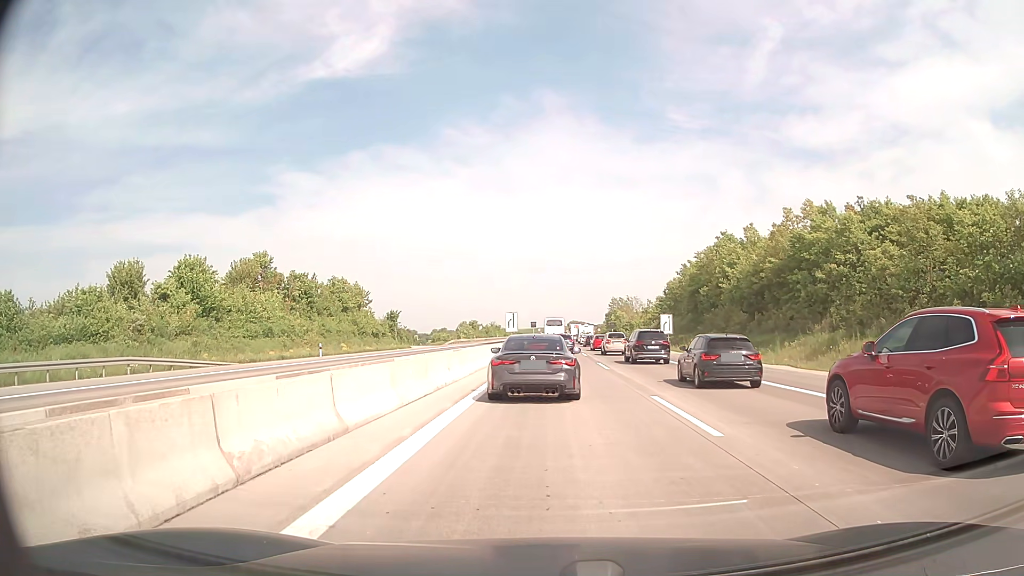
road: motorway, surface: concrete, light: Day
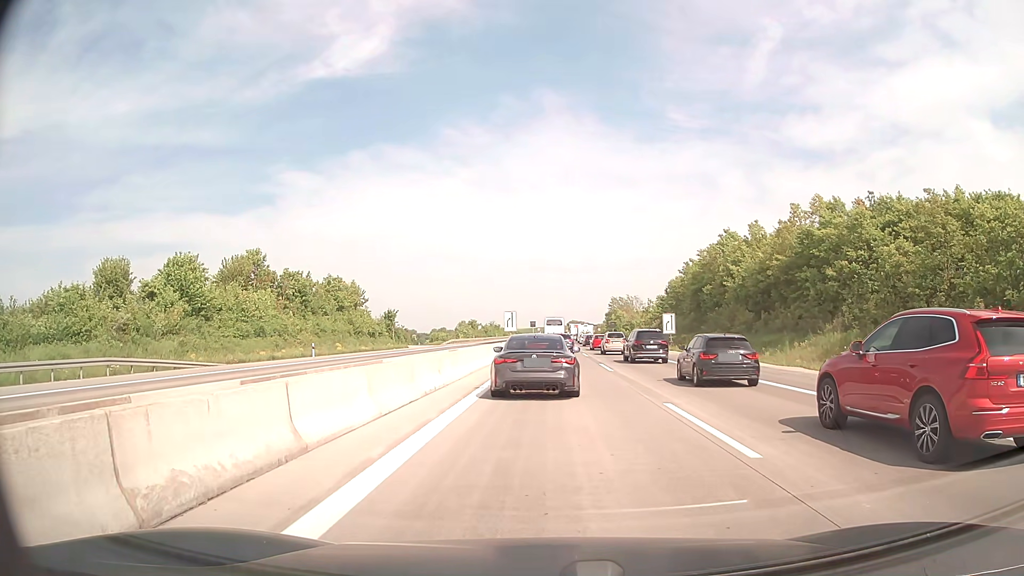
(0.0, +1.7) m; 0°
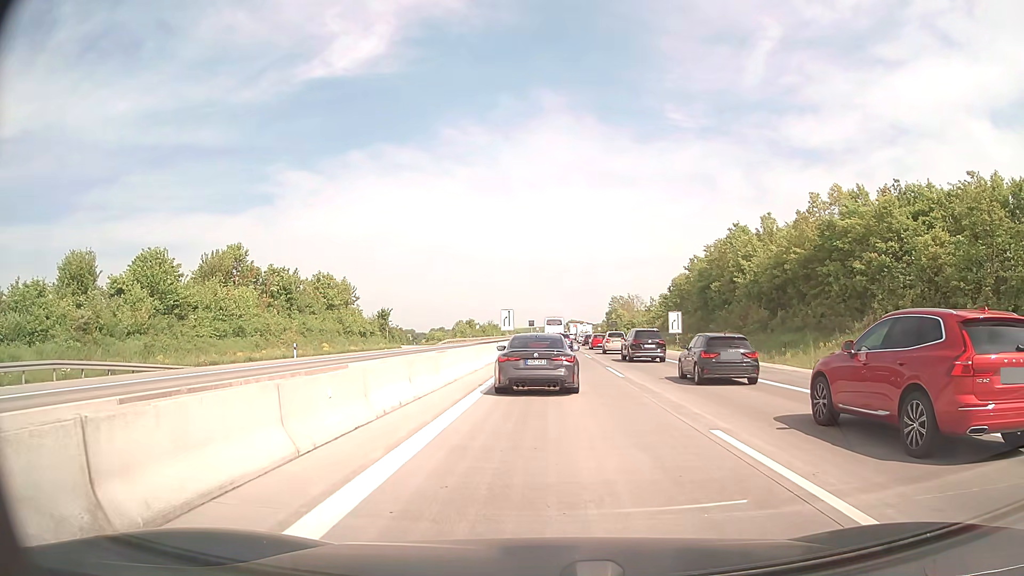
(0.0, +3.9) m; +1°
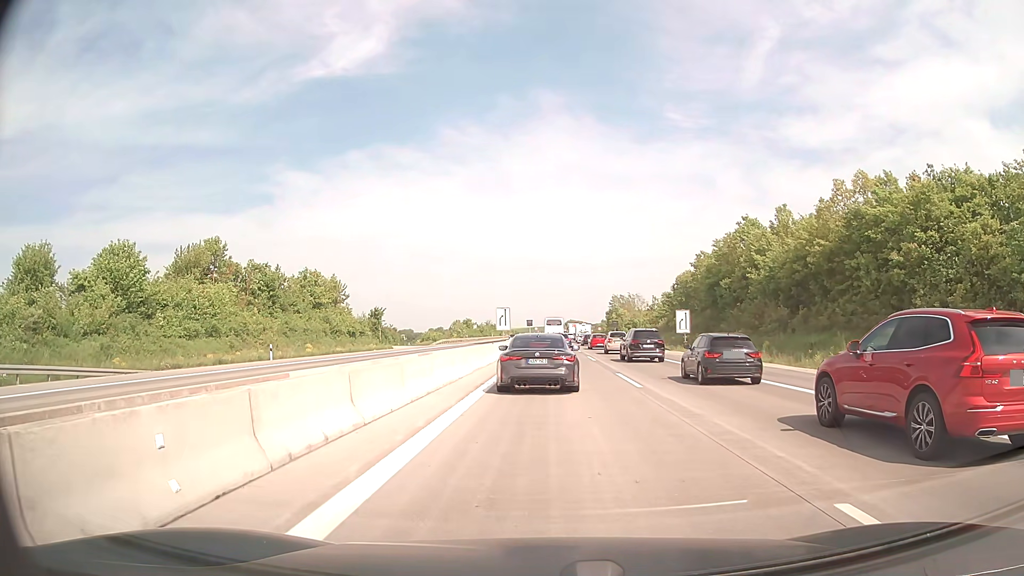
(0.0, +4.4) m; 0°
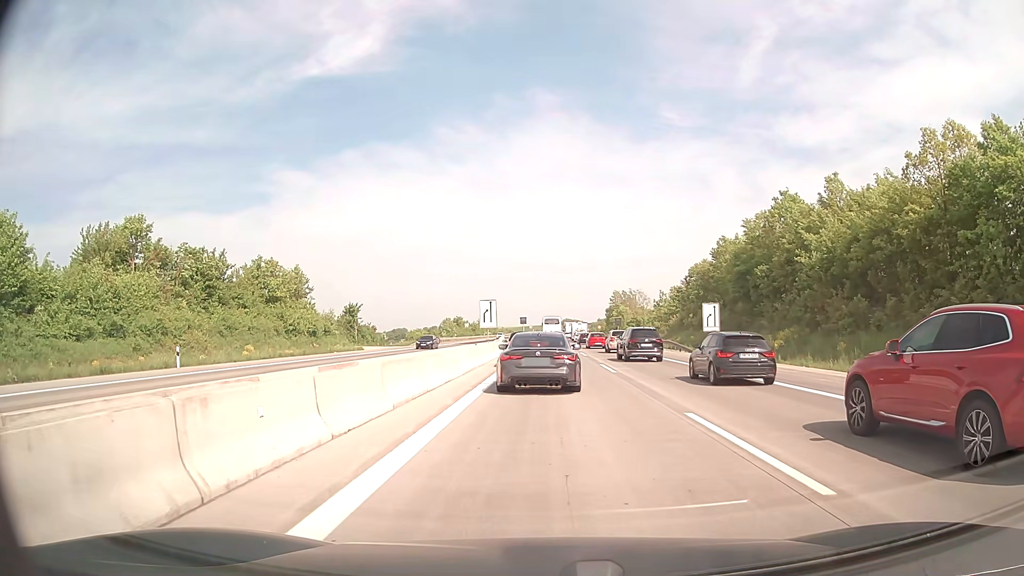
(0.0, +12.1) m; 0°
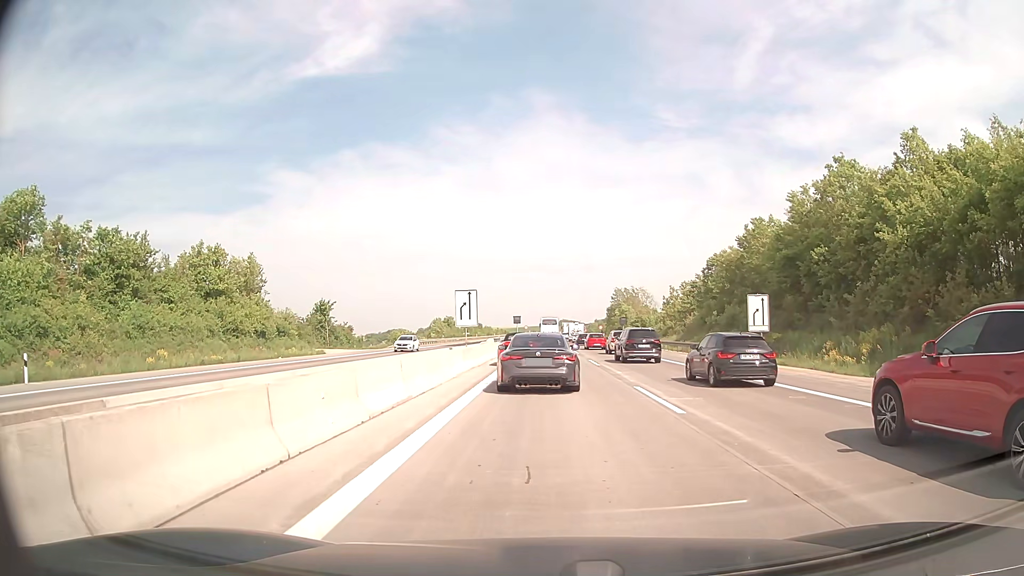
(+0.1, +12.0) m; +1°
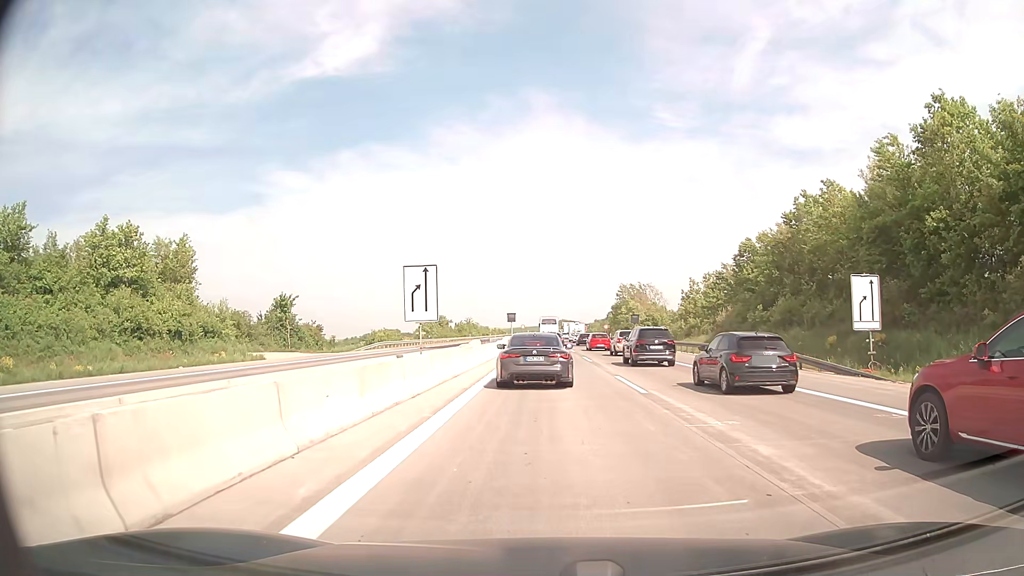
(0.0, +13.8) m; 0°
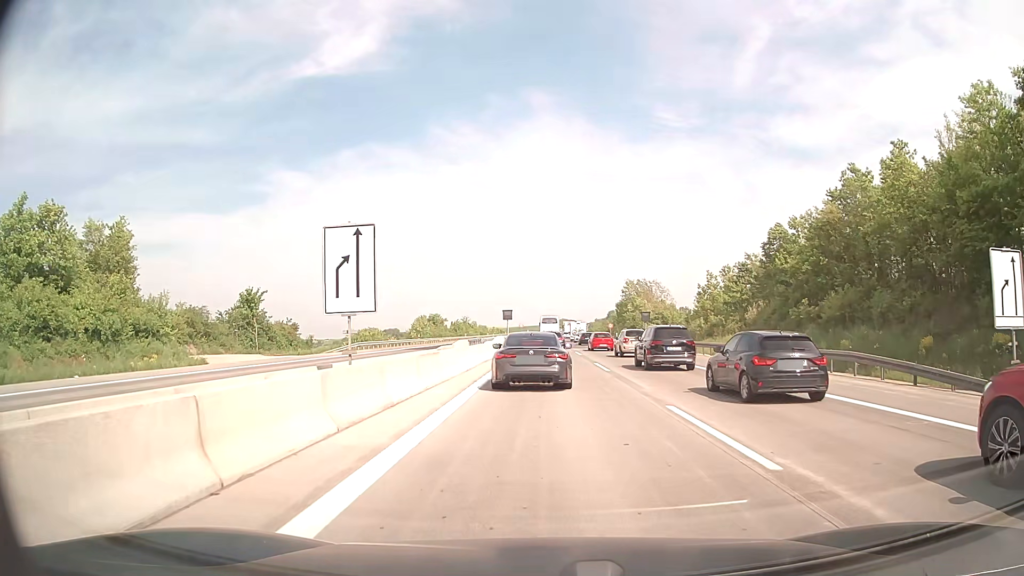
(0.0, +9.0) m; +1°
(0, +10) (0, +20) (0, +30) (0, +40) (0, +50) (0, +60) (0, +70) (0, +80) (0, +90) (0, +100) m
